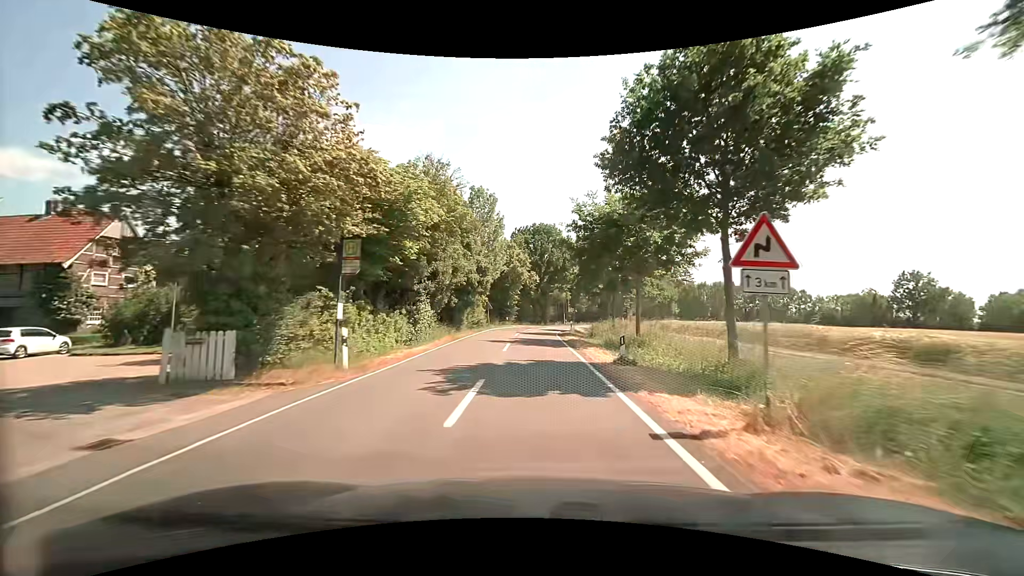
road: secondary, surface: asphalt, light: Day
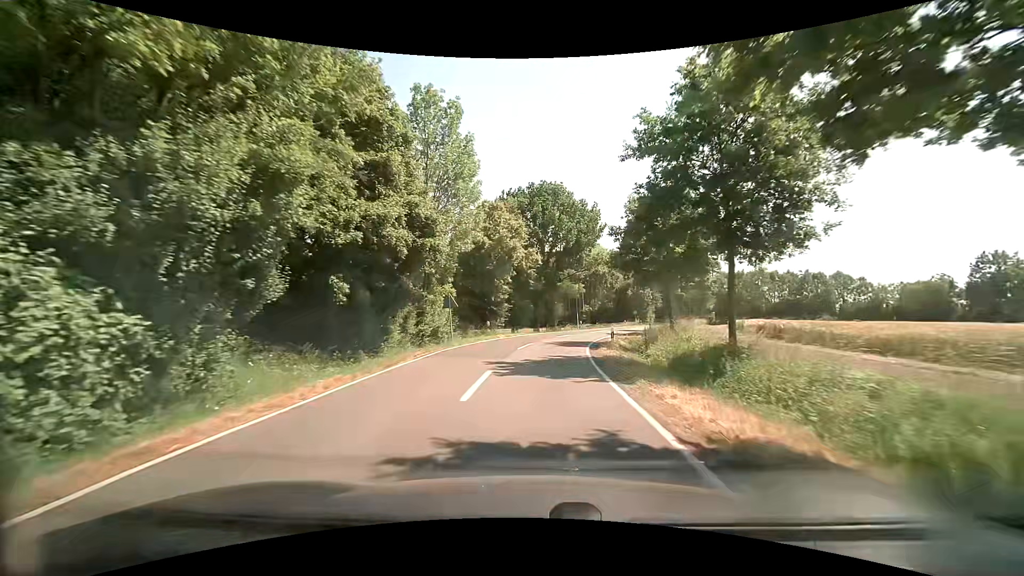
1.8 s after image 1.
(0.0, +22.2) m; -1°
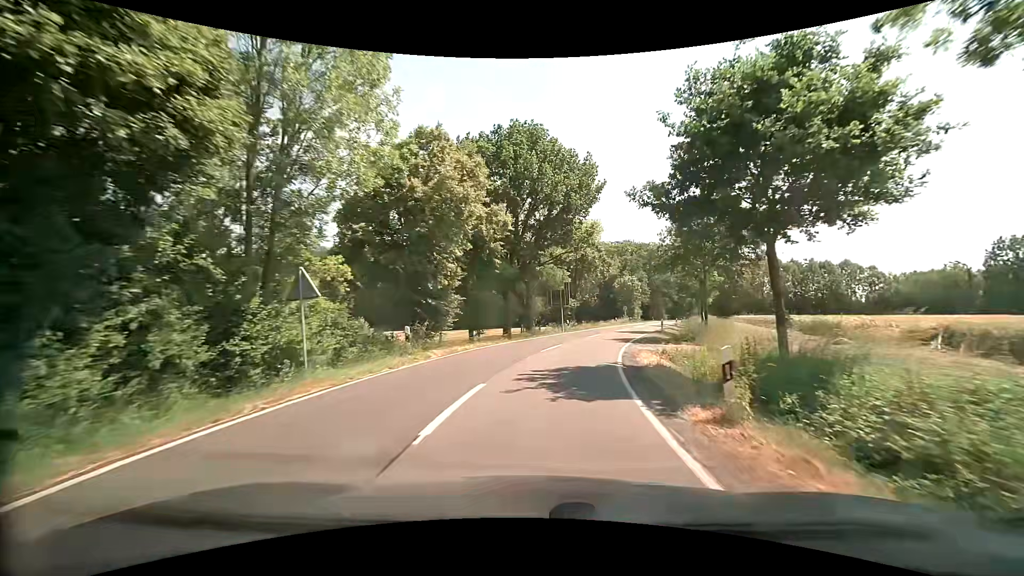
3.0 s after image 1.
(+0.3, +14.4) m; +3°
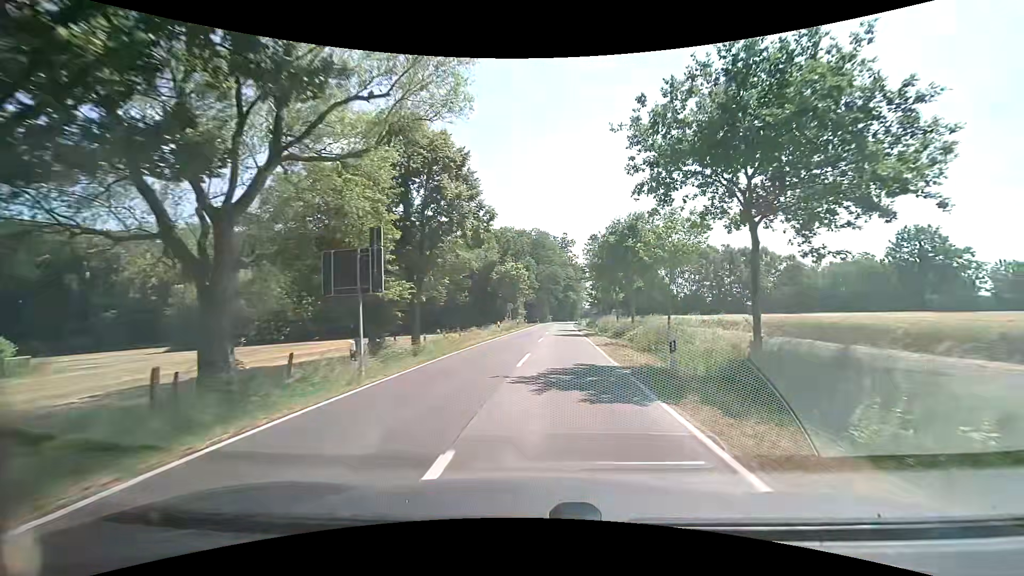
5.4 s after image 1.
(+3.4, +28.1) m; +14°
(0, +10) (+1, +20) (+1, +30) (+2, +40) (+2, +50) (+3, +60) (+3, +70) (+4, +80) (+5, +90) (+6, +100) m
